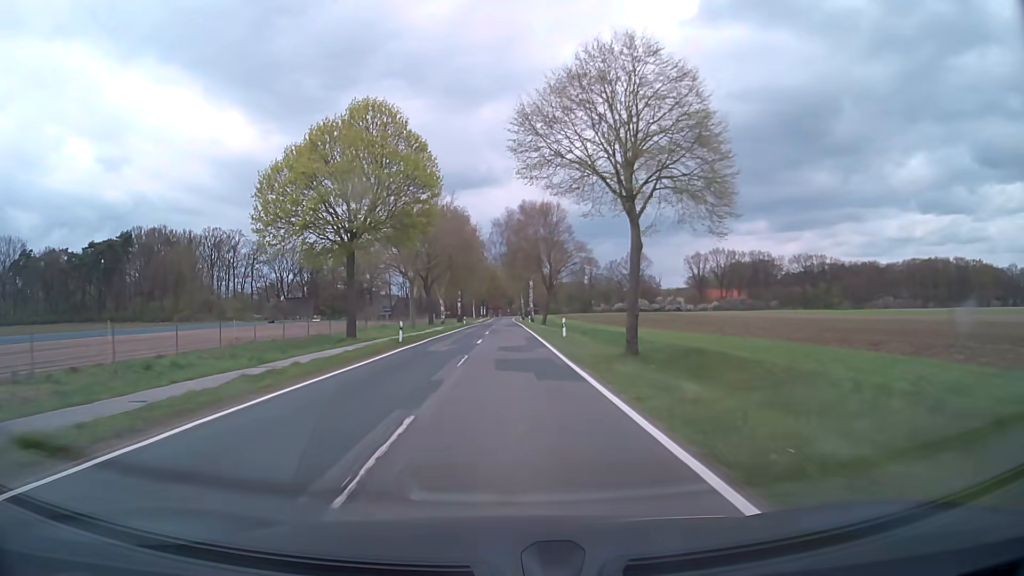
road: secondary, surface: asphalt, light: Day
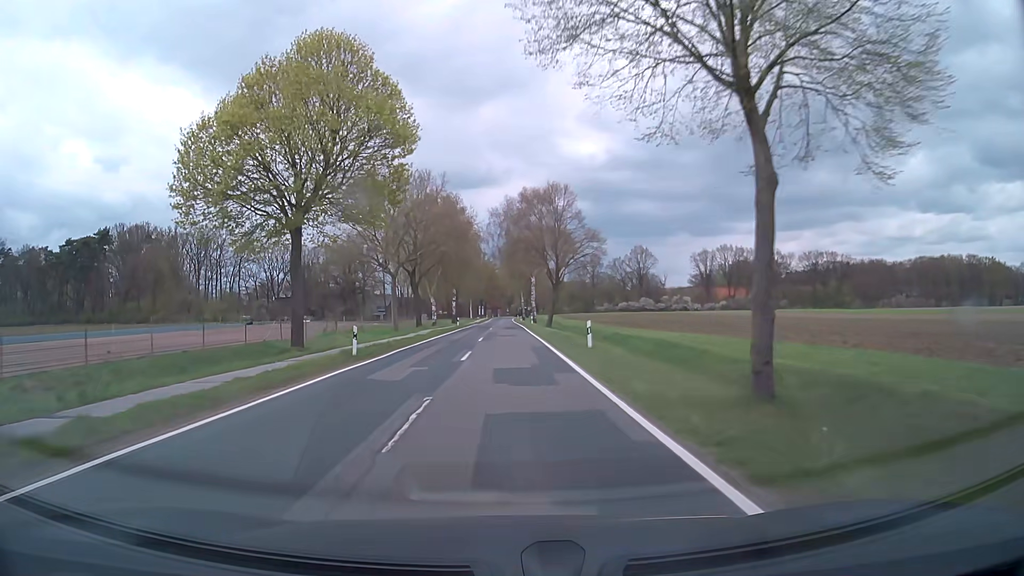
(0.0, +10.2) m; 0°
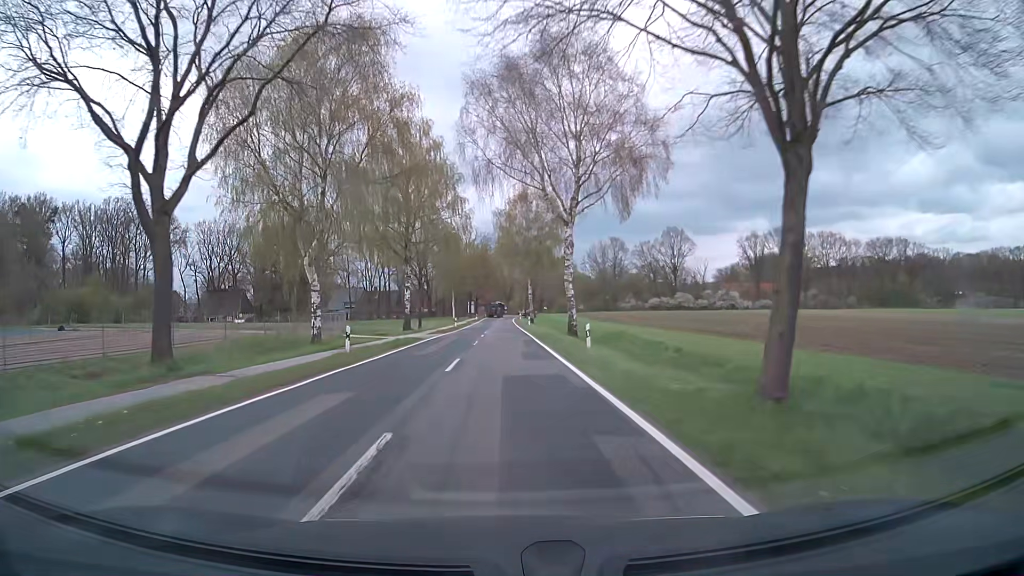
(+0.1, +51.1) m; 0°
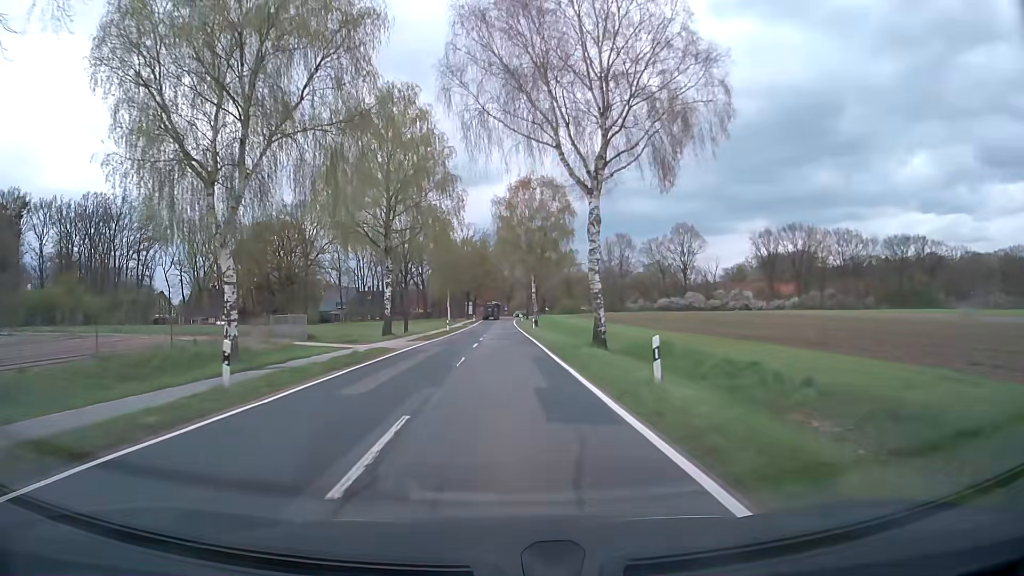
(0.0, +10.3) m; 0°
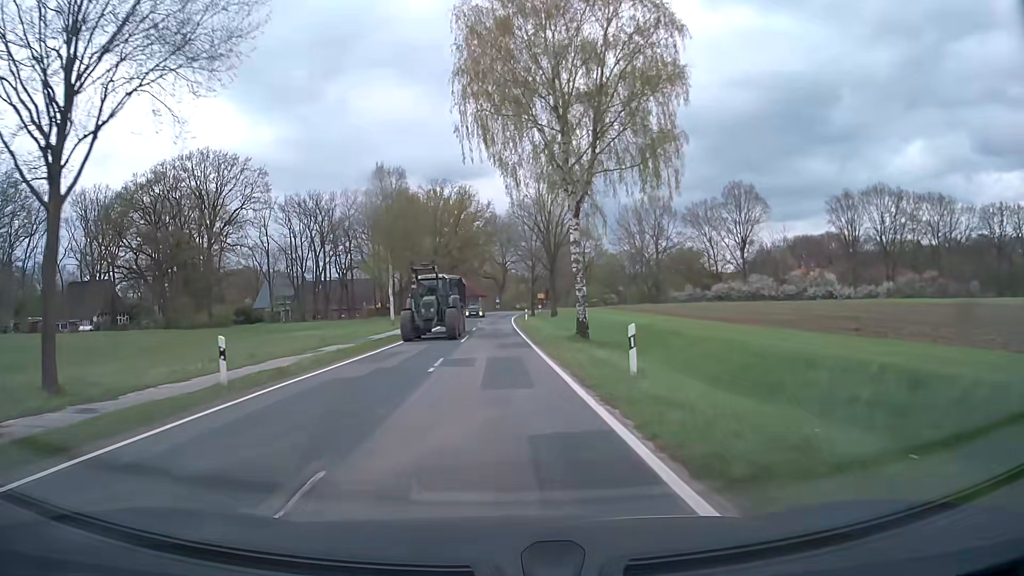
(+0.3, +49.4) m; +1°
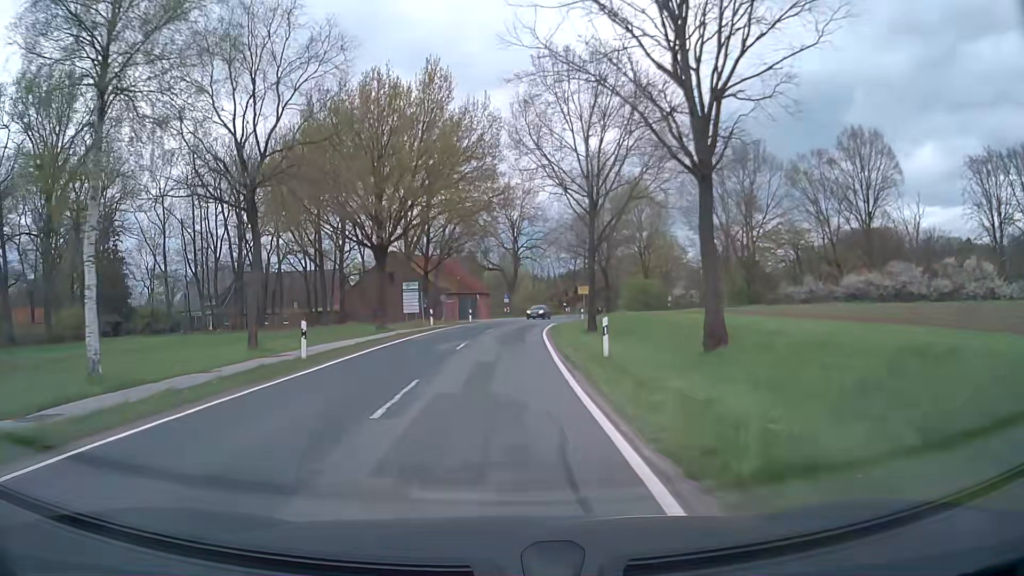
(-0.3, +44.8) m; -1°
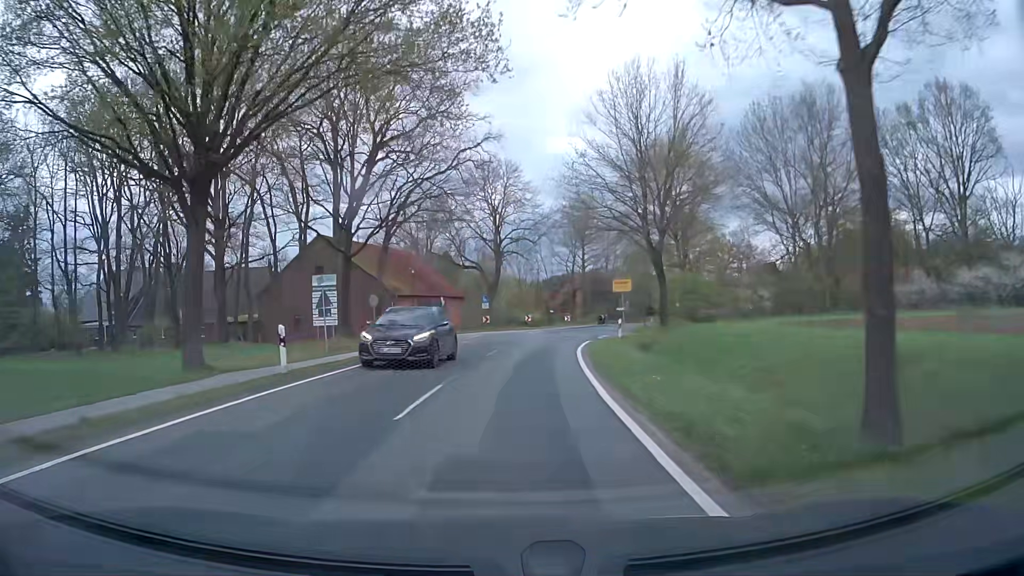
(+0.2, +24.6) m; +2°
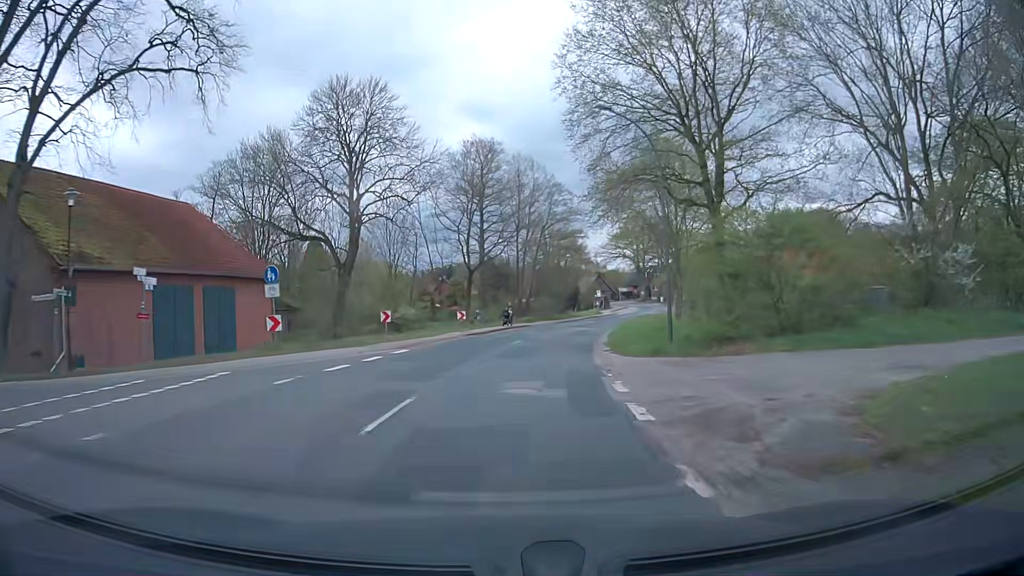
(+2.4, +31.5) m; +10°
(0, +10) (+1, +20) (+2, +30) (+4, +40) (+6, +49) (+9, +59) (+12, +69) (+15, +78) (+18, +88) (+21, +97) m
